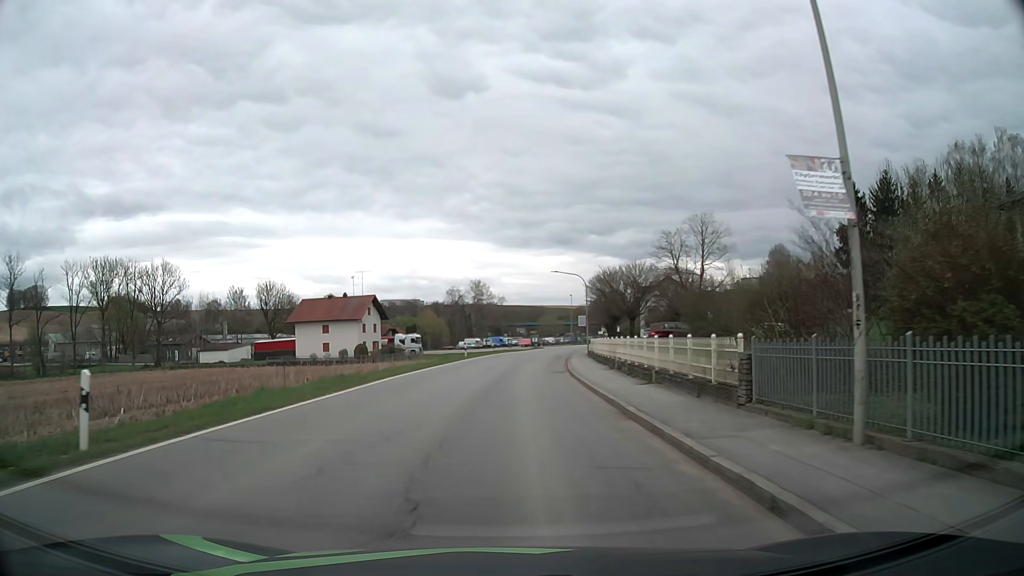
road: secondary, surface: asphalt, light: Day
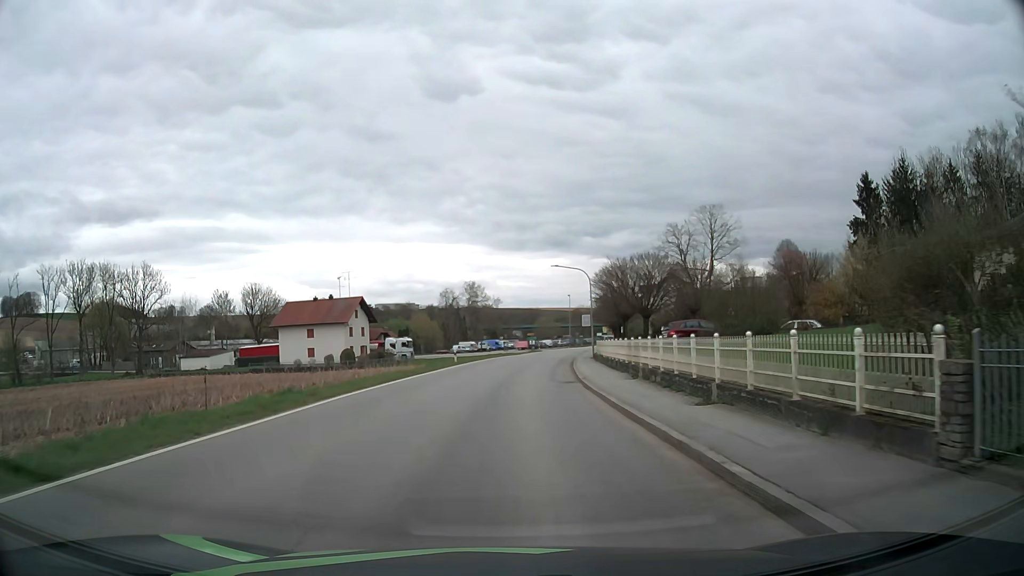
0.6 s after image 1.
(0.0, +6.1) m; 0°
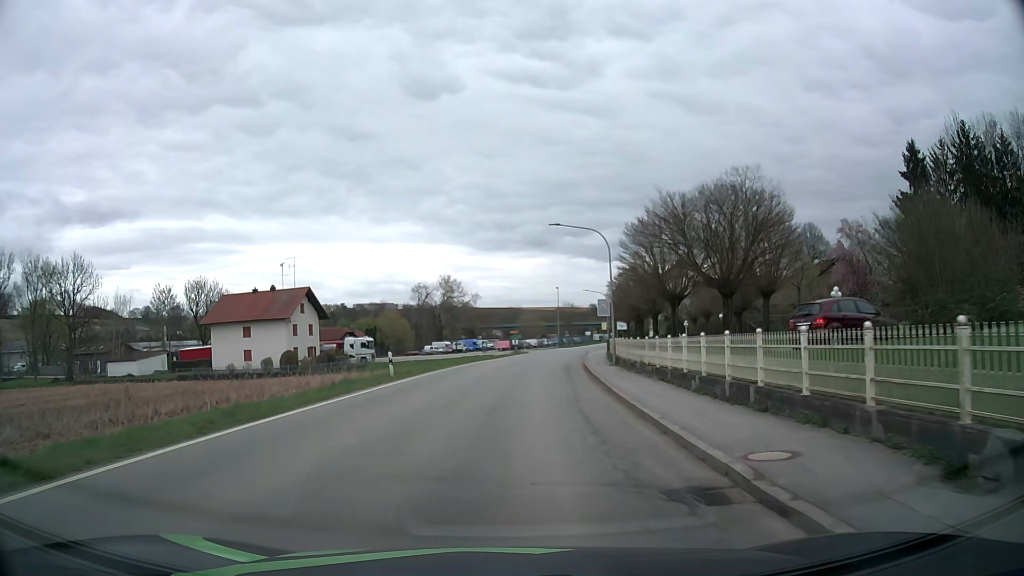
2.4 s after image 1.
(+0.2, +18.3) m; +1°
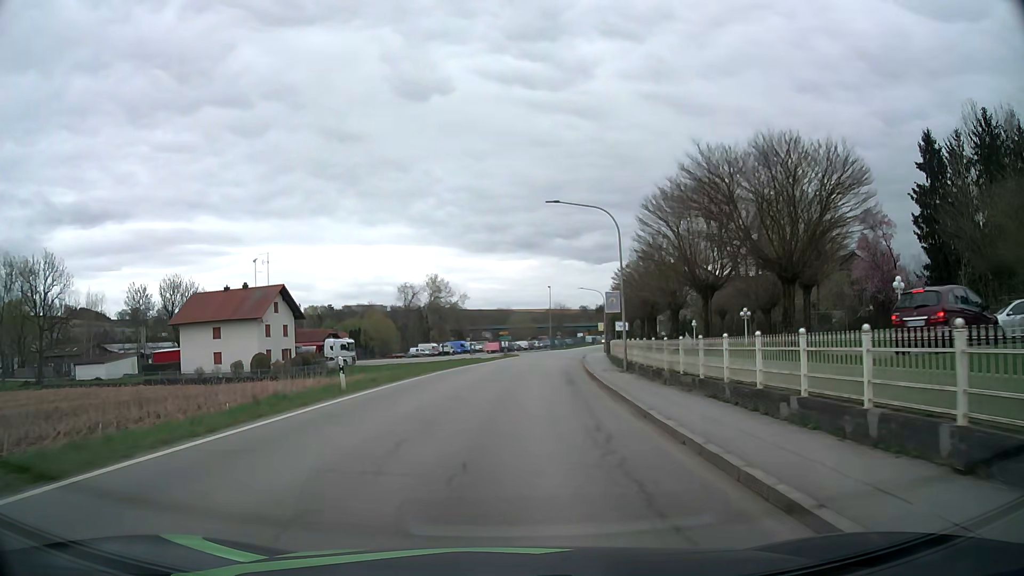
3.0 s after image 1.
(0.0, +6.1) m; +1°
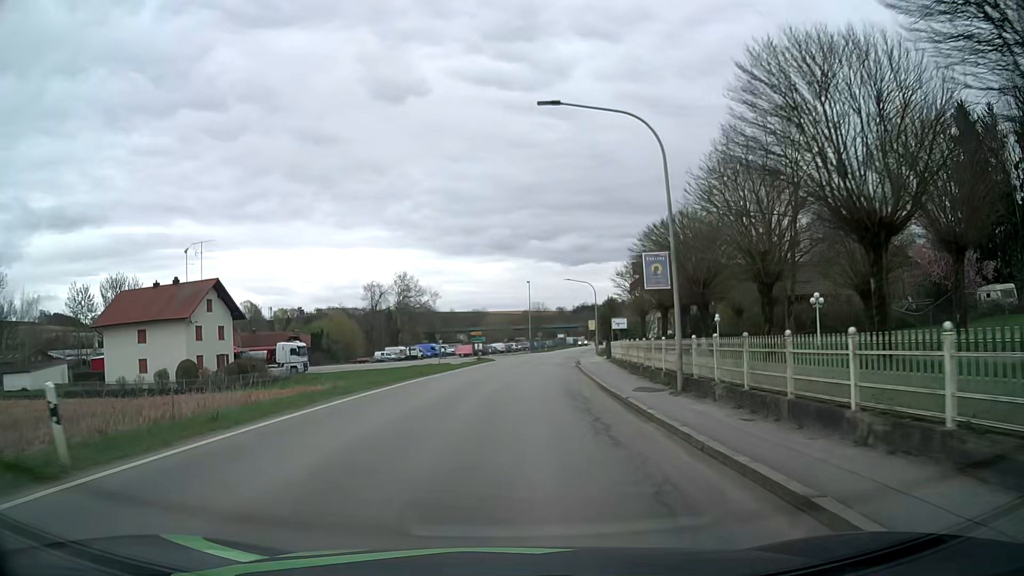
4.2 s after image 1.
(+0.2, +12.3) m; +2°
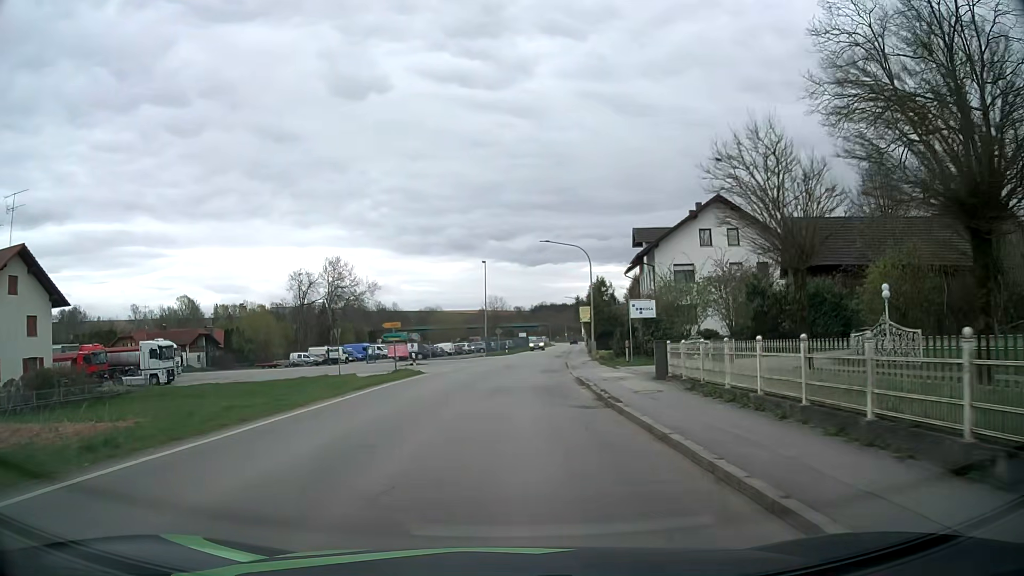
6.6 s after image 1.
(+0.8, +25.0) m; +3°
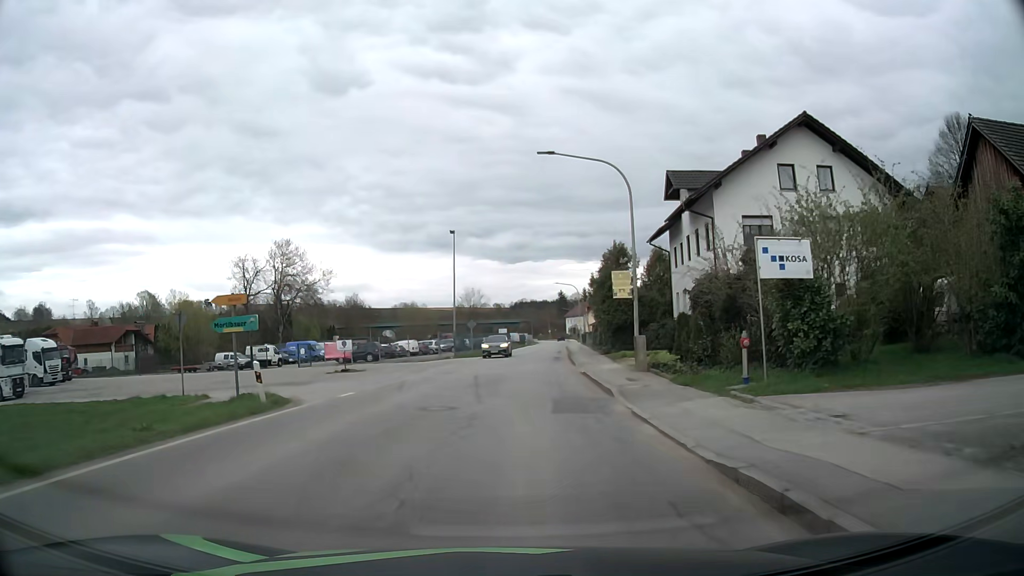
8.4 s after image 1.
(+0.5, +18.8) m; +2°
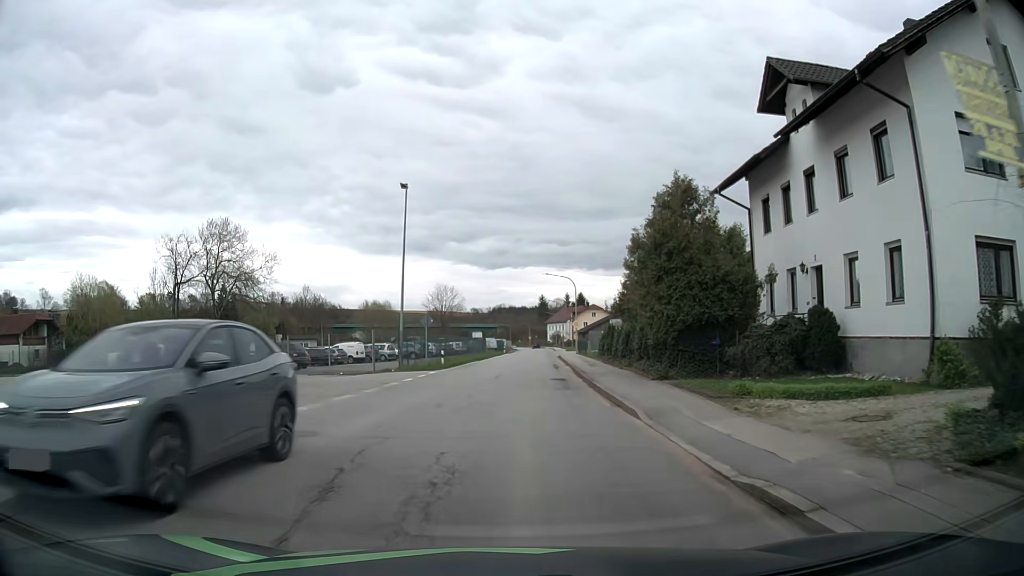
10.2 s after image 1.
(+0.2, +18.3) m; +2°
(0, +10) (0, +20) (+1, +30) (+1, +40) (+2, +50) (+2, +60) (+3, +70) (+3, +80) (+4, +90) (+5, +100) m
